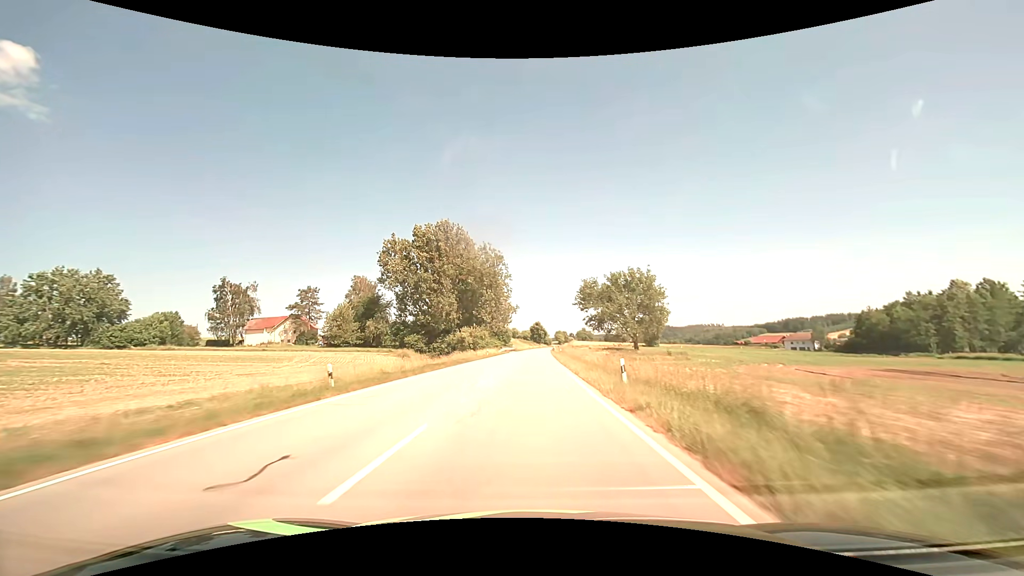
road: secondary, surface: asphalt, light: Day
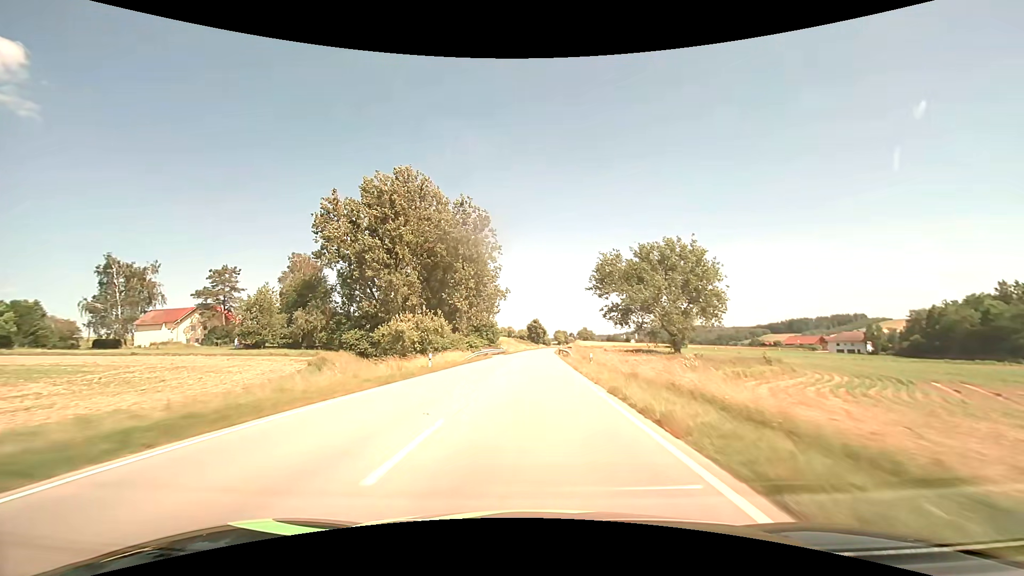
(+0.1, +35.6) m; 0°
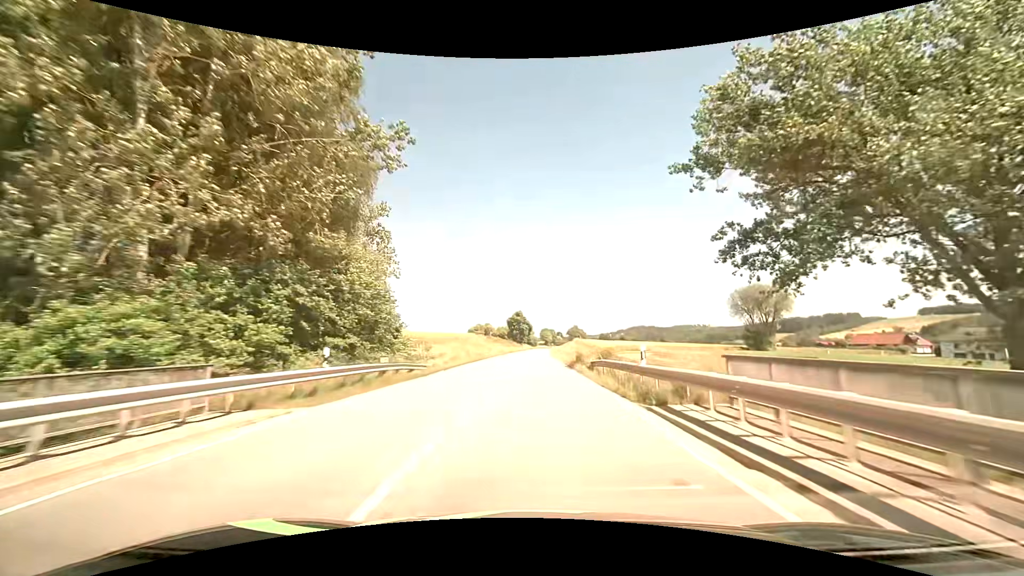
(+0.8, +62.0) m; +2°
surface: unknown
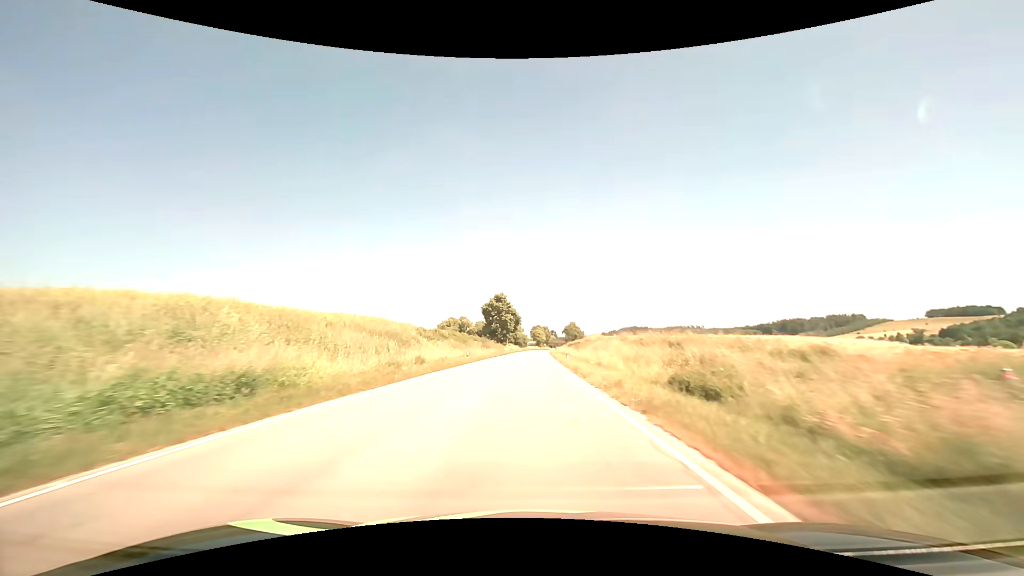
(+0.5, +64.7) m; +1°
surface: asphalt
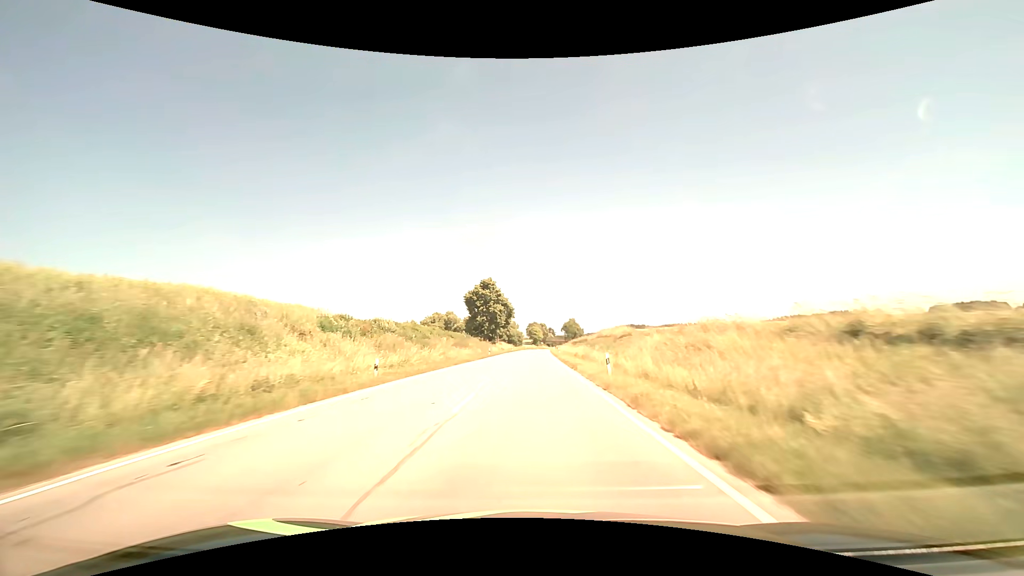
(+0.1, +26.4) m; 0°
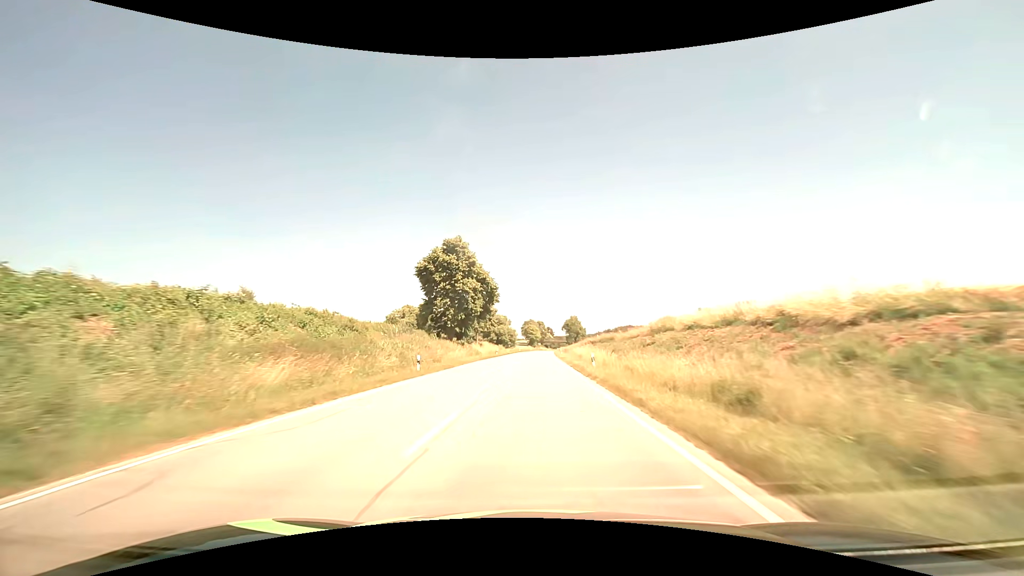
(+0.2, +40.0) m; 0°
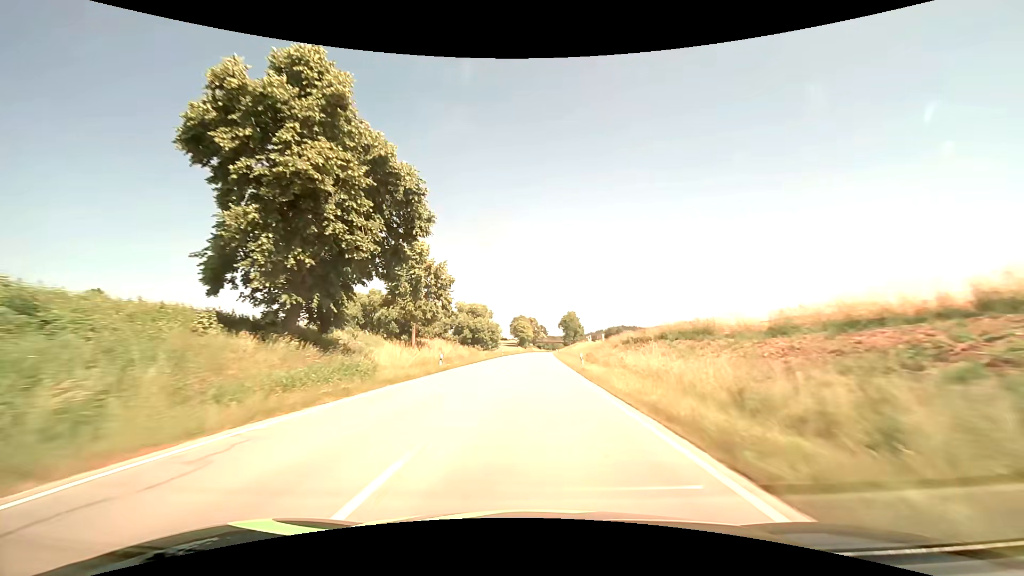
(+0.3, +40.3) m; +1°
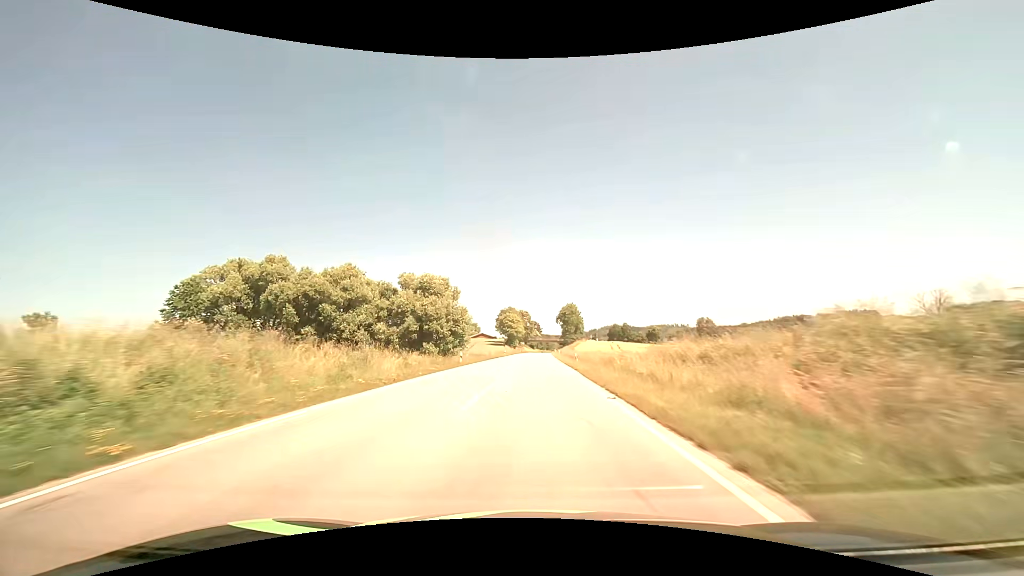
(+0.3, +40.6) m; +1°
(0, +10) (0, +20) (0, +30) (0, +40) (0, +50) (0, +60) (+1, +70) (+1, +80) (+1, +90) (+1, +100) m
